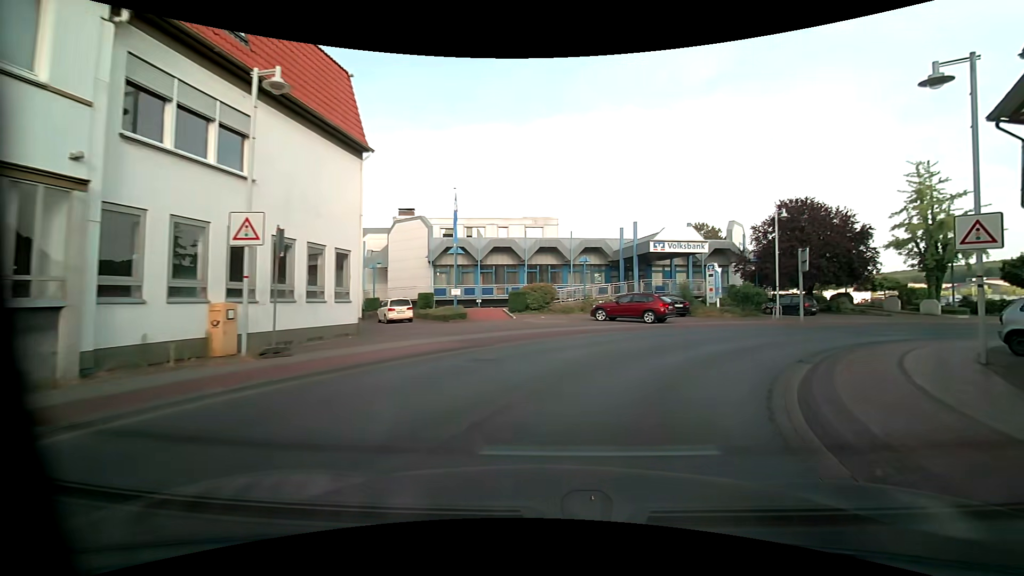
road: primary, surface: asphalt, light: Day
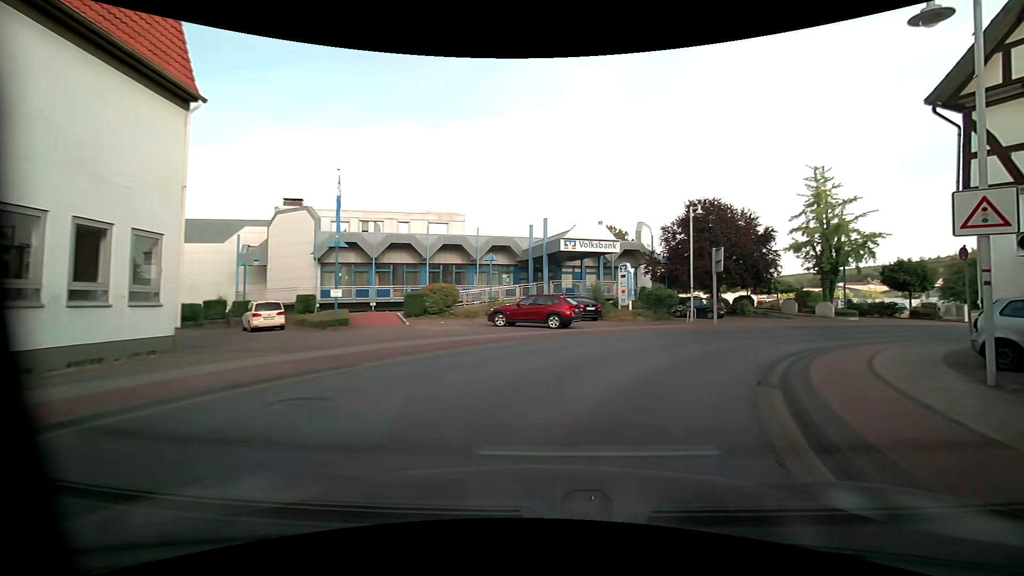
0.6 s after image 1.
(+0.4, +4.0) m; +11°
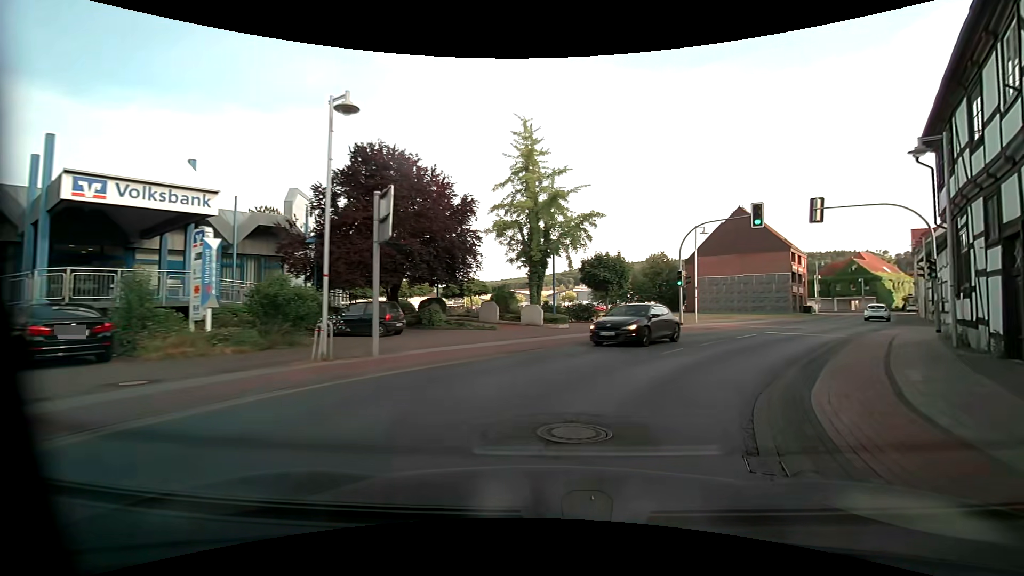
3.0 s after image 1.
(+4.6, +15.3) m; +33°
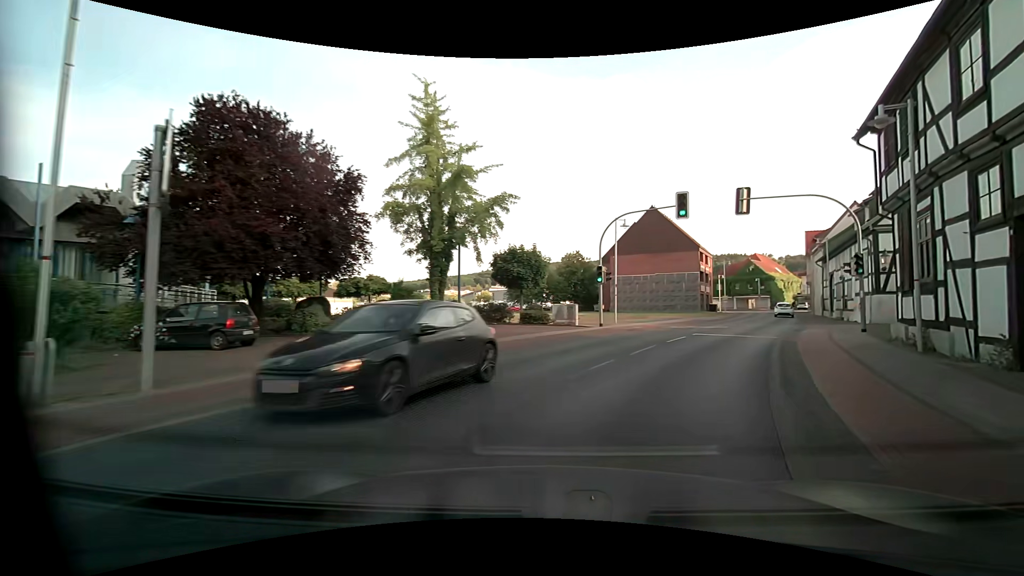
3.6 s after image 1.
(+0.4, +4.1) m; +9°
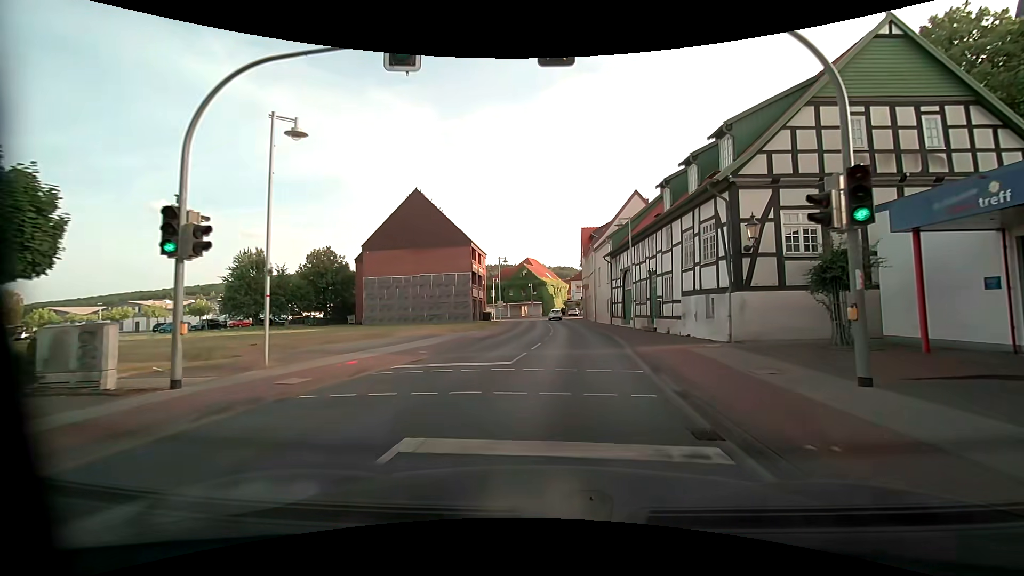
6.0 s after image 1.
(+5.1, +17.1) m; +25°
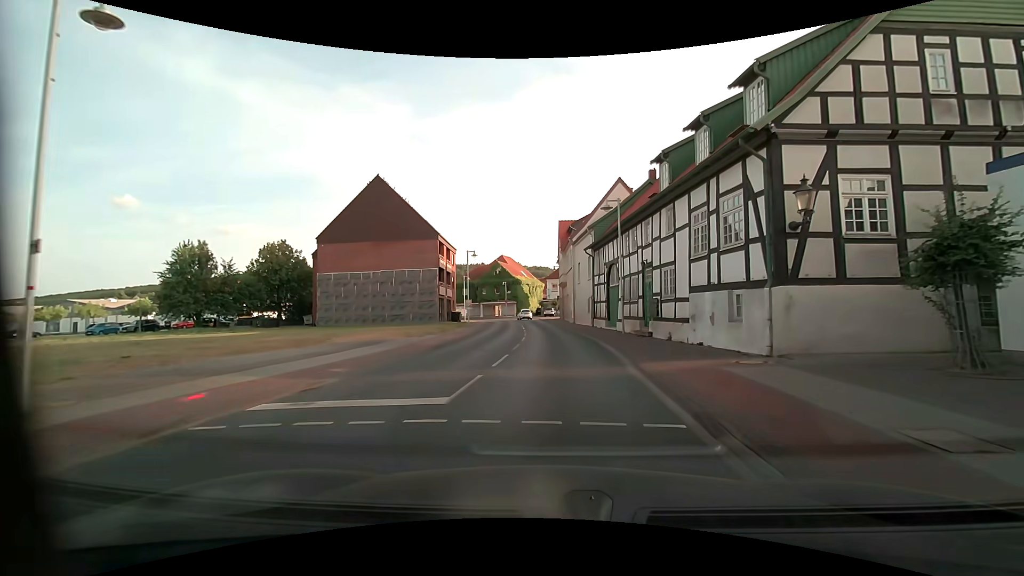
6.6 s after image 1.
(+0.1, +5.2) m; +3°
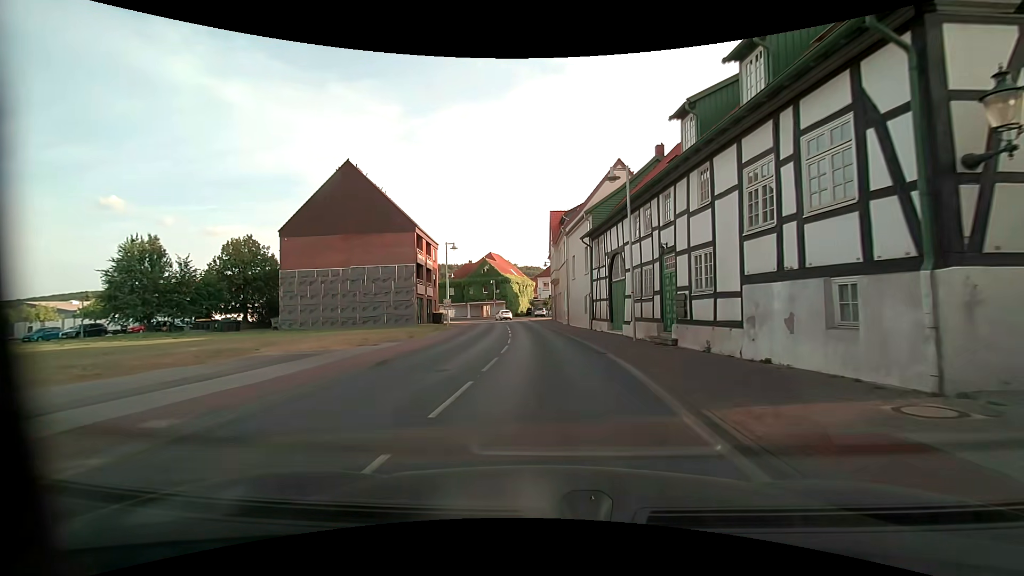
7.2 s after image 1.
(+0.1, +5.5) m; +1°
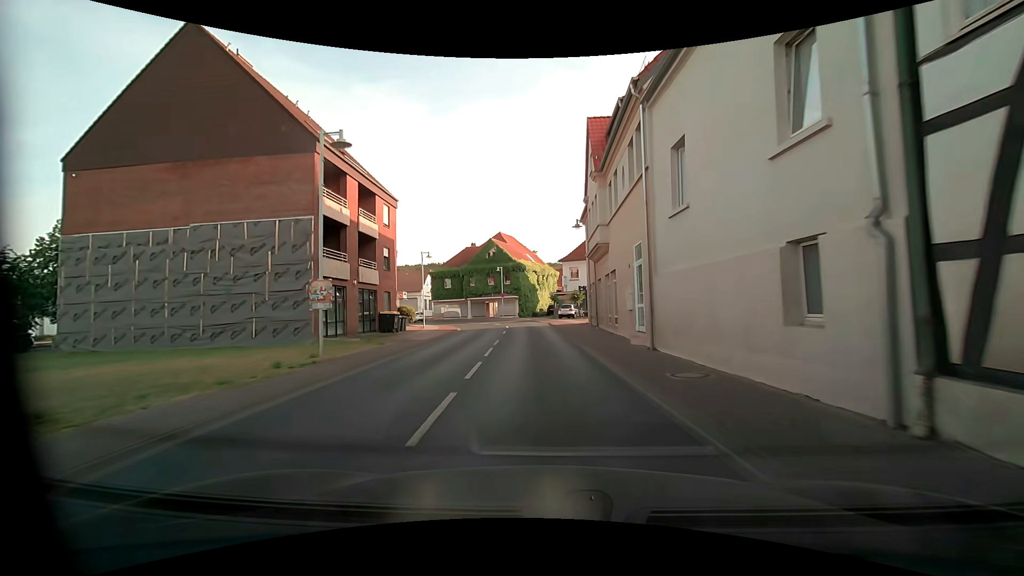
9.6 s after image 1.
(-0.5, +24.3) m; -3°
(0, +10) (0, +20) (-1, +30) (-2, +40) (-4, +50) (-8, +59) (-15, +66) (-22, +73) (-31, +78) (-39, +83) m
